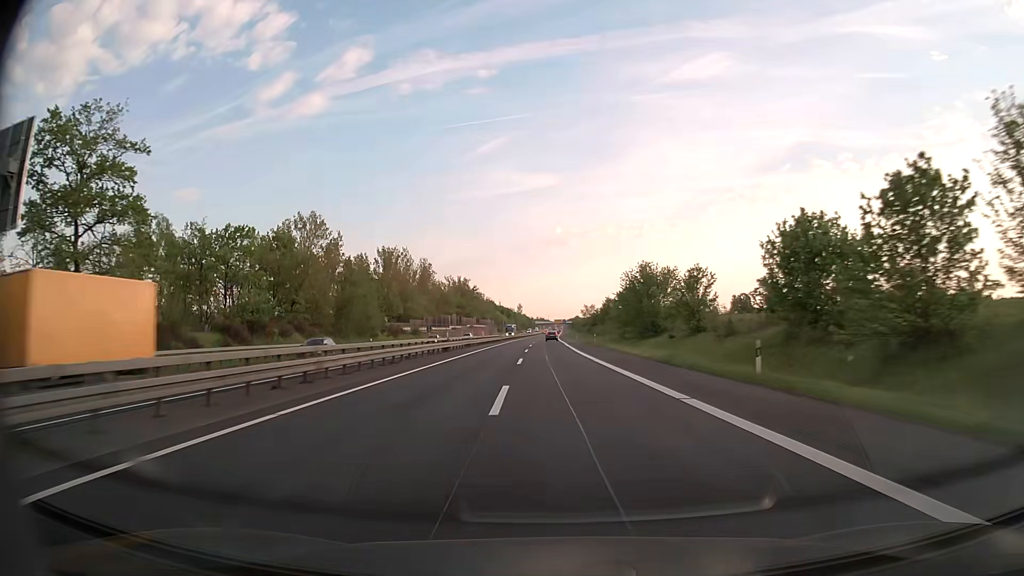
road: trunk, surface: asphalt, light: Day
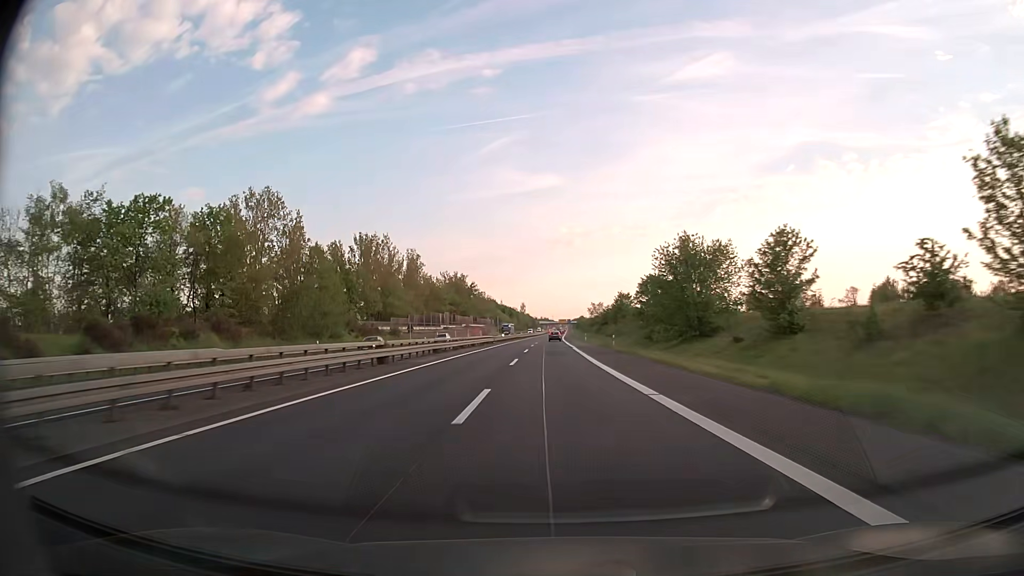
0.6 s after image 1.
(0.0, +19.0) m; 0°
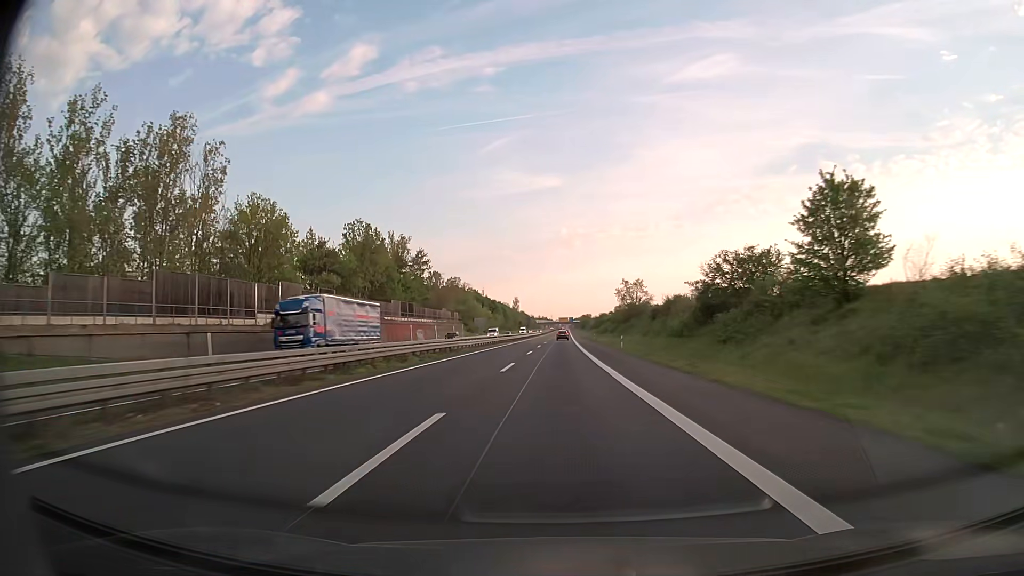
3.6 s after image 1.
(-0.7, +94.6) m; 0°
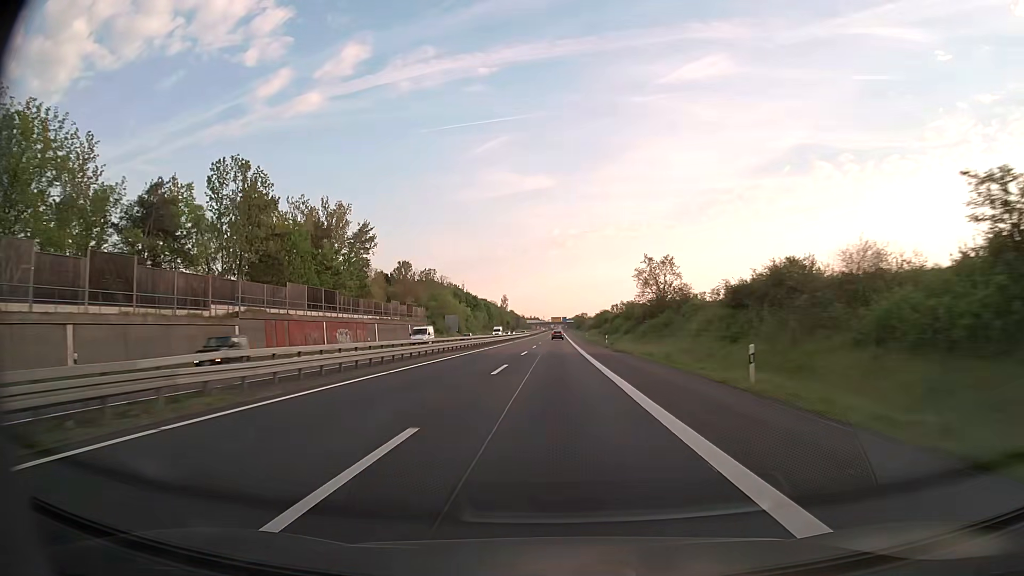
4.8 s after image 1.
(+0.3, +37.7) m; +1°
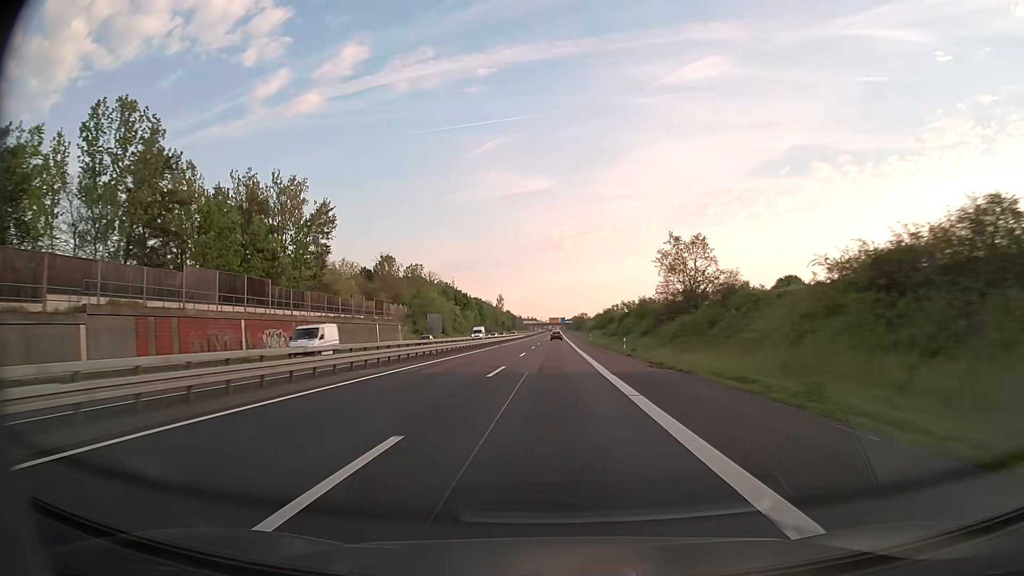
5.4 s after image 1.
(0.0, +18.8) m; 0°
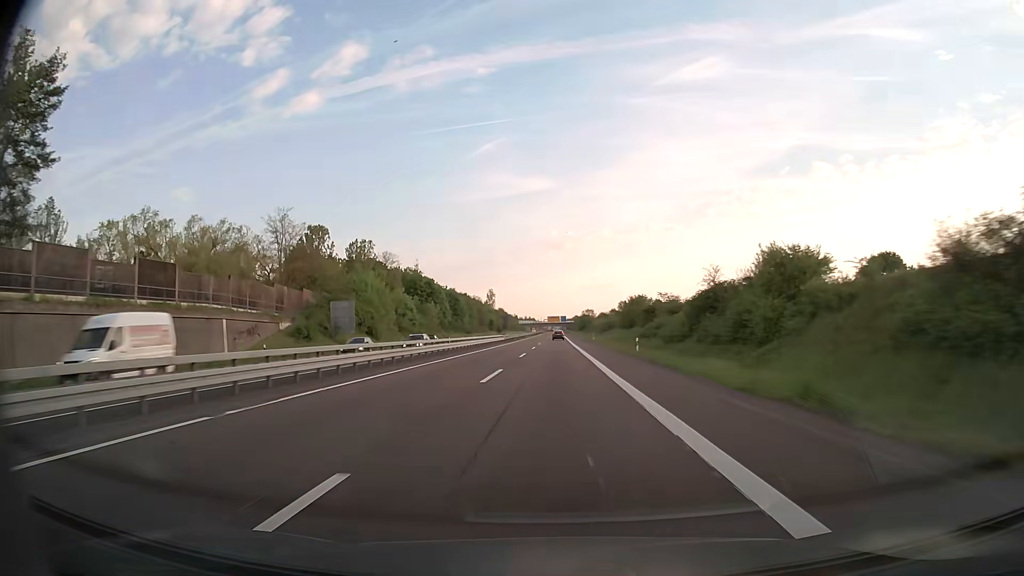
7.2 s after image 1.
(+0.1, +56.2) m; 0°
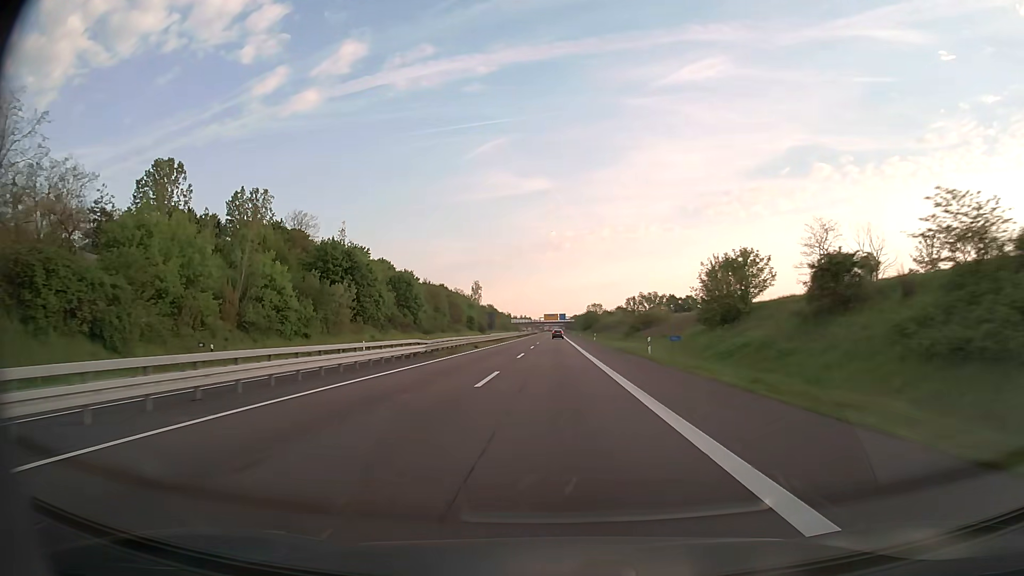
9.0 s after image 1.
(+0.1, +55.9) m; 0°
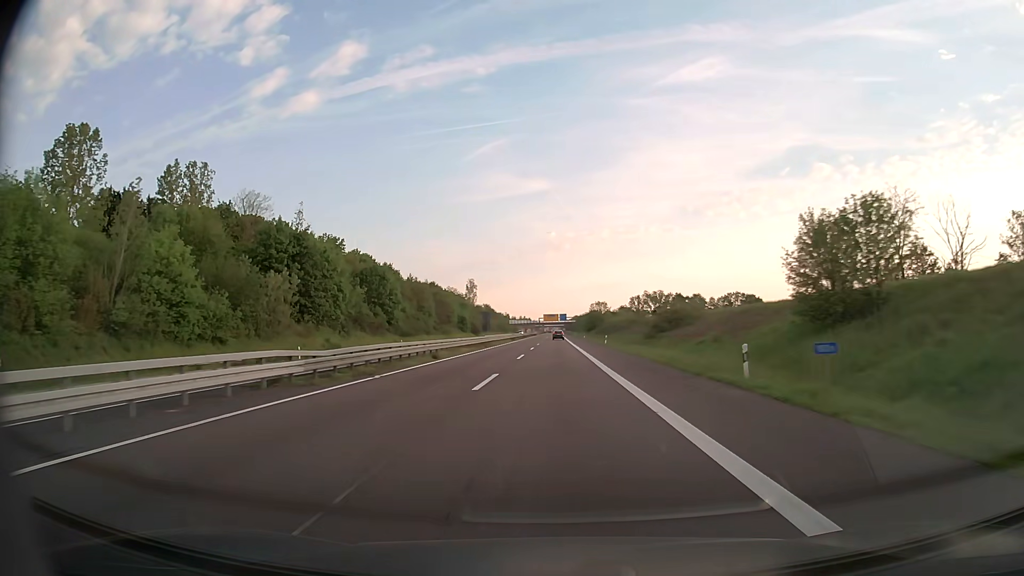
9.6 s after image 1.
(0.0, +18.6) m; 0°
(0, +10) (0, +20) (0, +30) (0, +40) (0, +50) (0, +60) (0, +70) (0, +80) (0, +90) (0, +100) m
